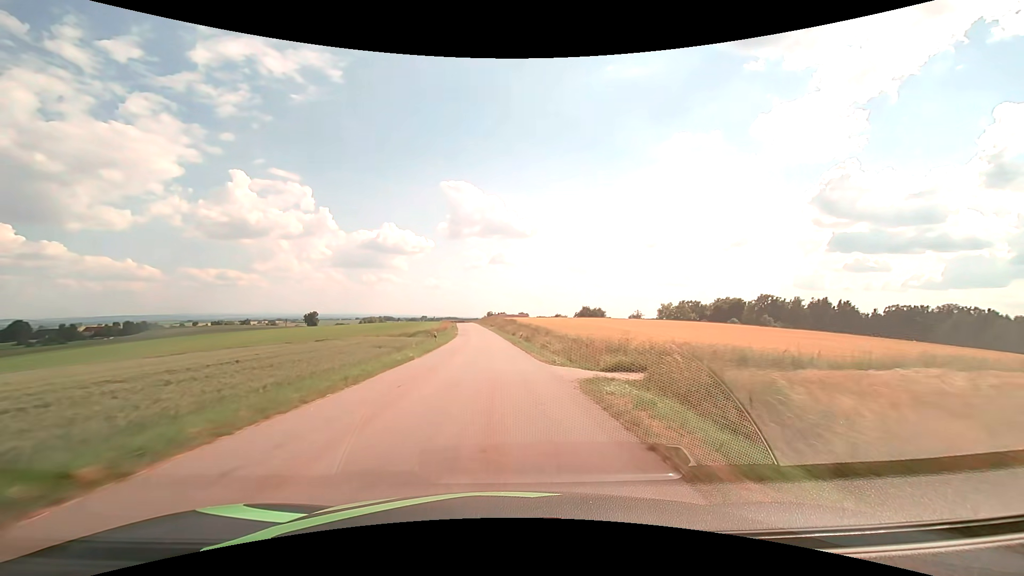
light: Day
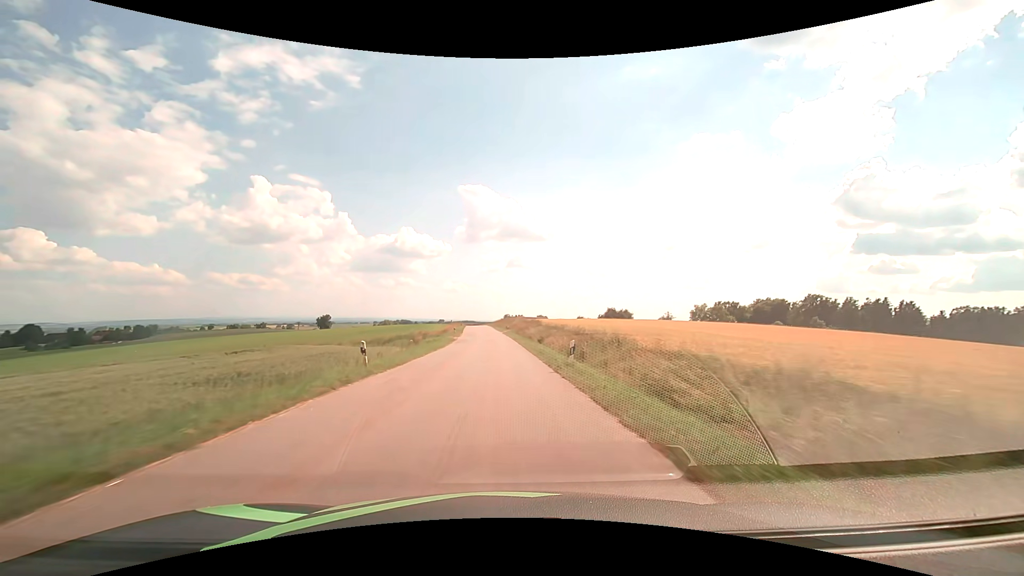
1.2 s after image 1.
(-0.3, +23.6) m; -2°
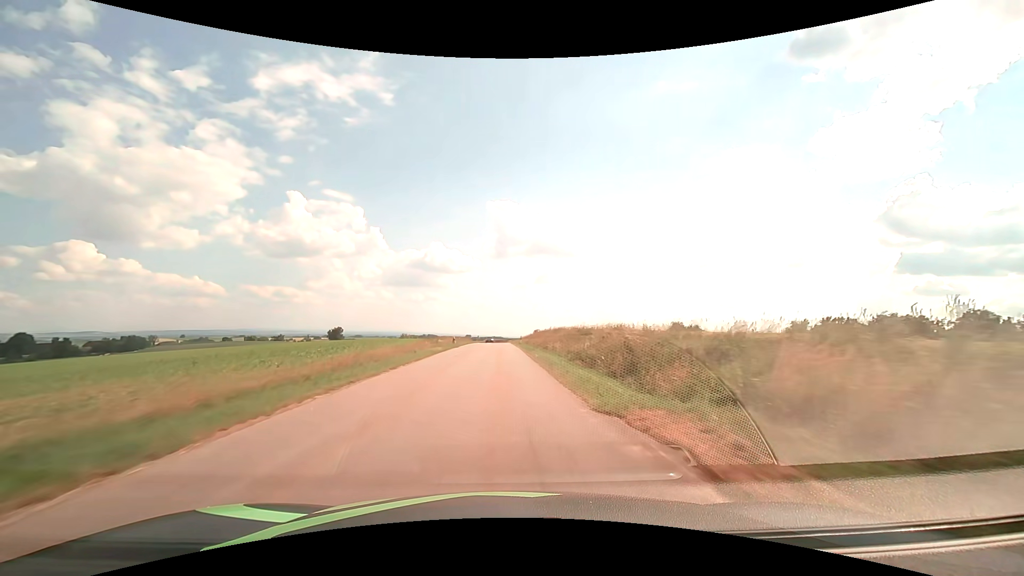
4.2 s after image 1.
(-2.3, +63.8) m; -4°
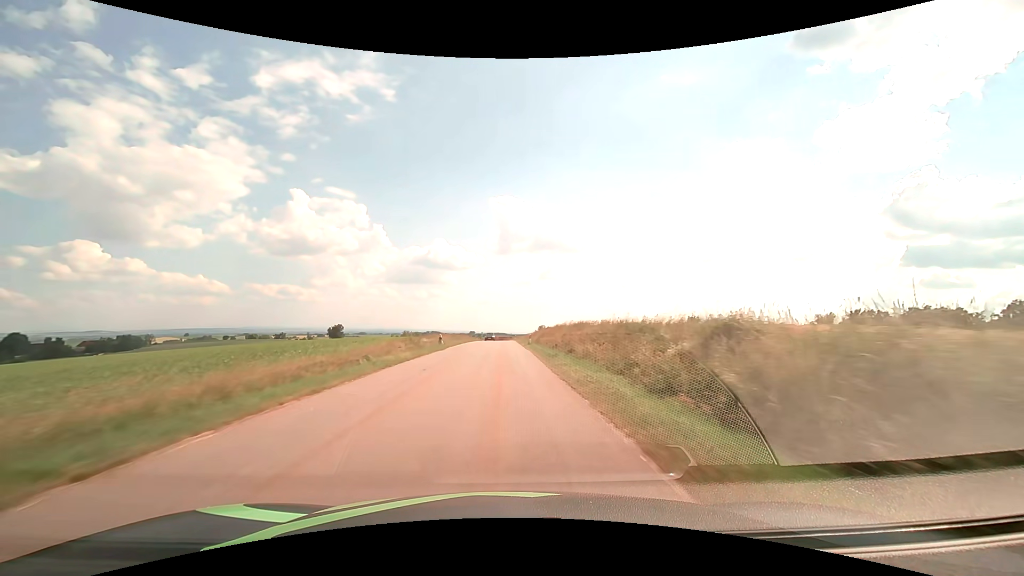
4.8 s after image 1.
(0.0, +13.3) m; 0°
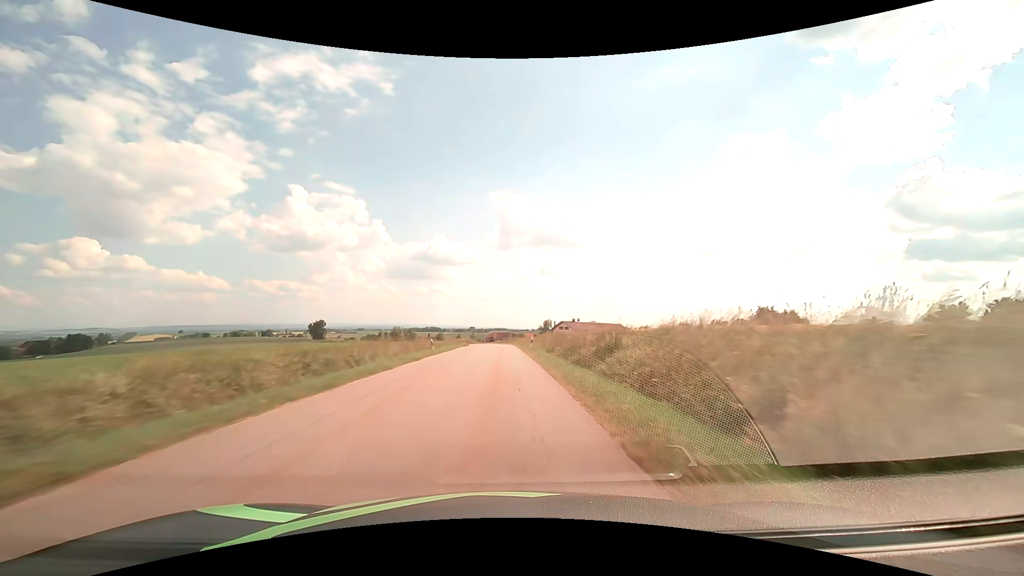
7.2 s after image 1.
(-0.3, +54.3) m; 0°
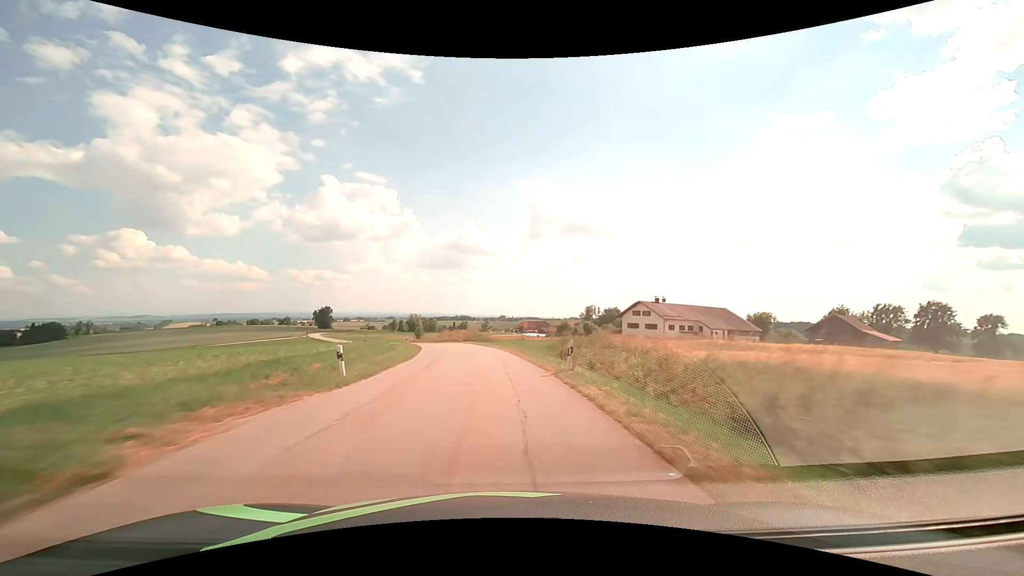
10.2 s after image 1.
(-1.4, +69.9) m; -3°
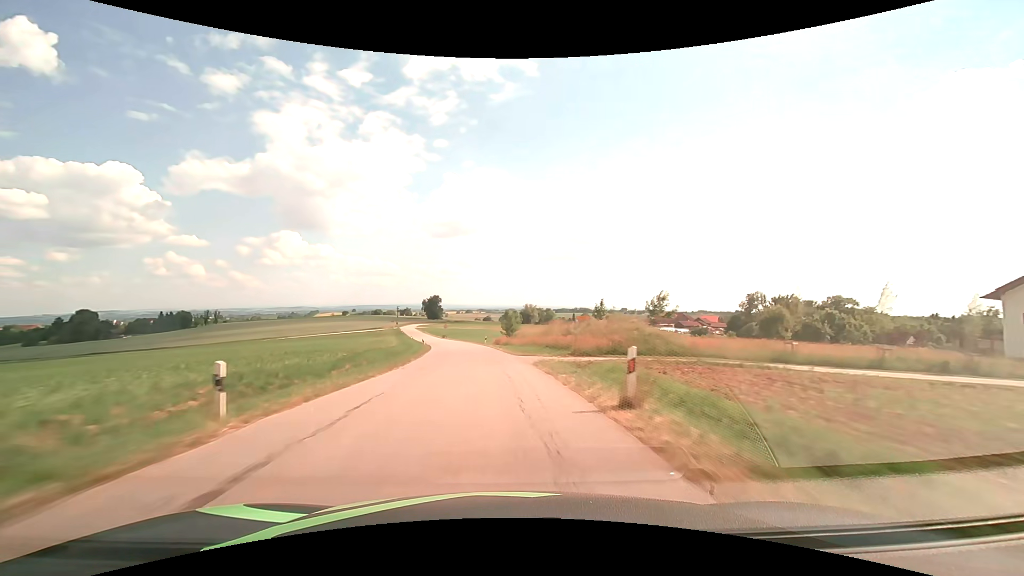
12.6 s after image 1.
(-6.0, +56.2) m; -13°
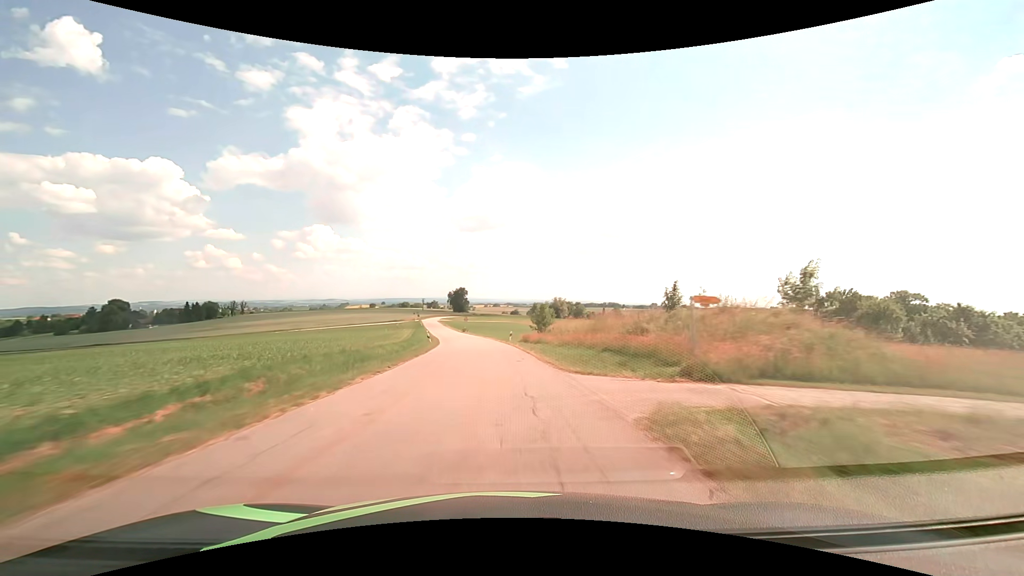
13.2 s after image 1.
(-0.4, +14.2) m; -3°
(0, +10) (-1, +20) (-1, +30) (-2, +40) (-3, +50) (-5, +60) (-7, +70) (-9, +79) (-10, +89) (-12, +99) m
